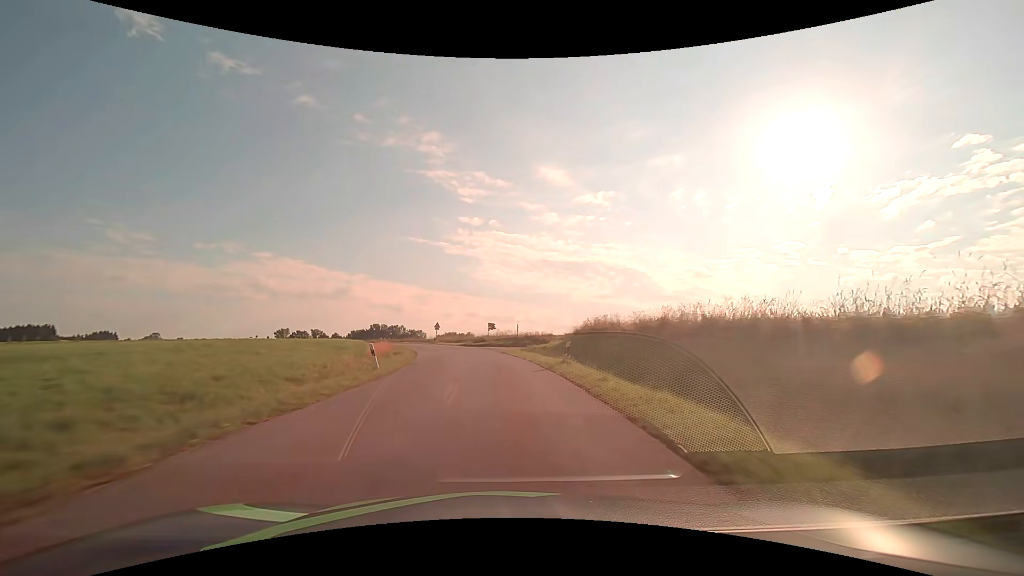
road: tertiary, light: Day
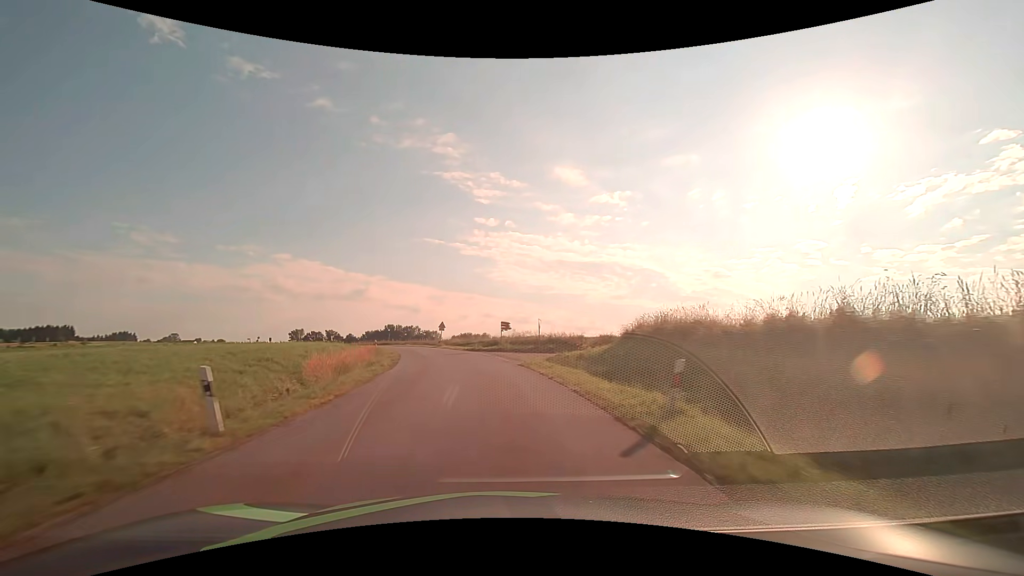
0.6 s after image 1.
(-0.1, +10.9) m; -1°
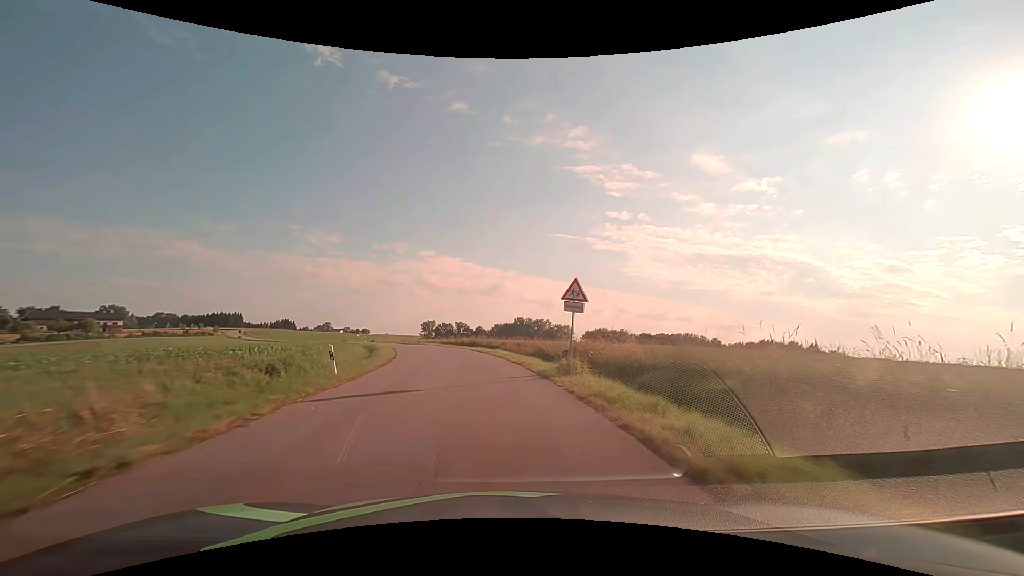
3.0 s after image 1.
(-5.3, +43.0) m; -15°
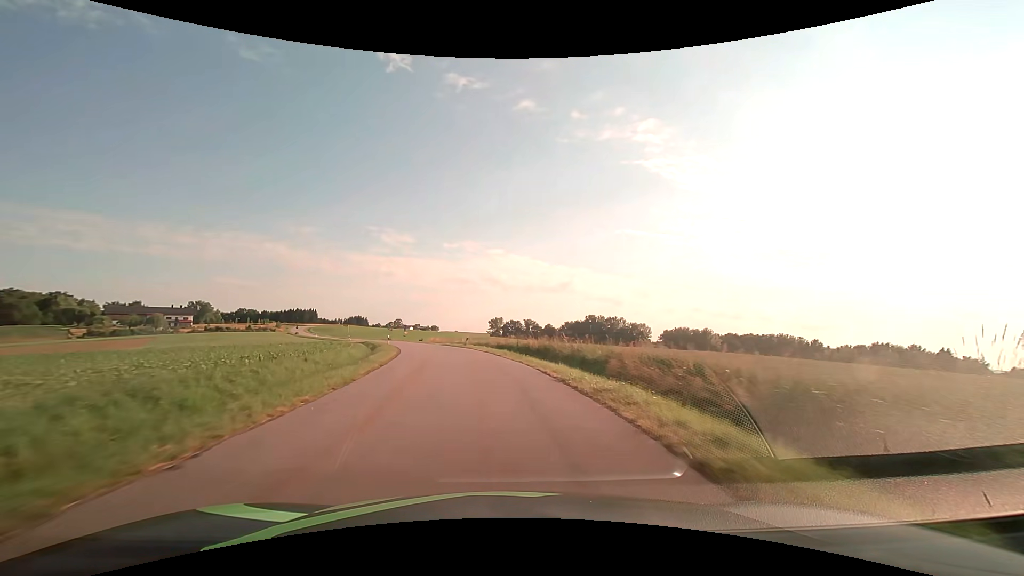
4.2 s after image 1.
(-1.6, +21.7) m; -8°
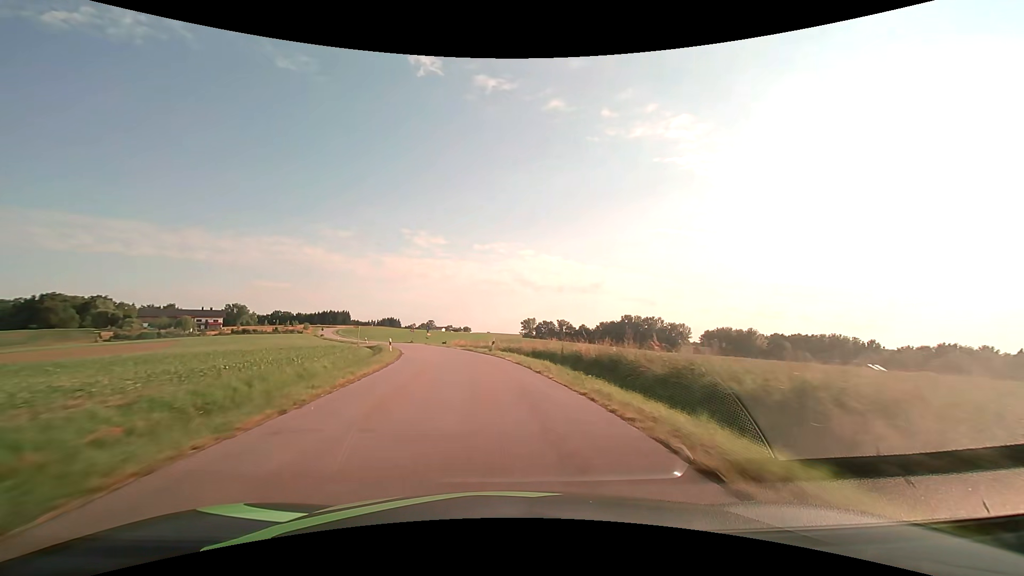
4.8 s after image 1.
(-0.3, +10.9) m; -3°
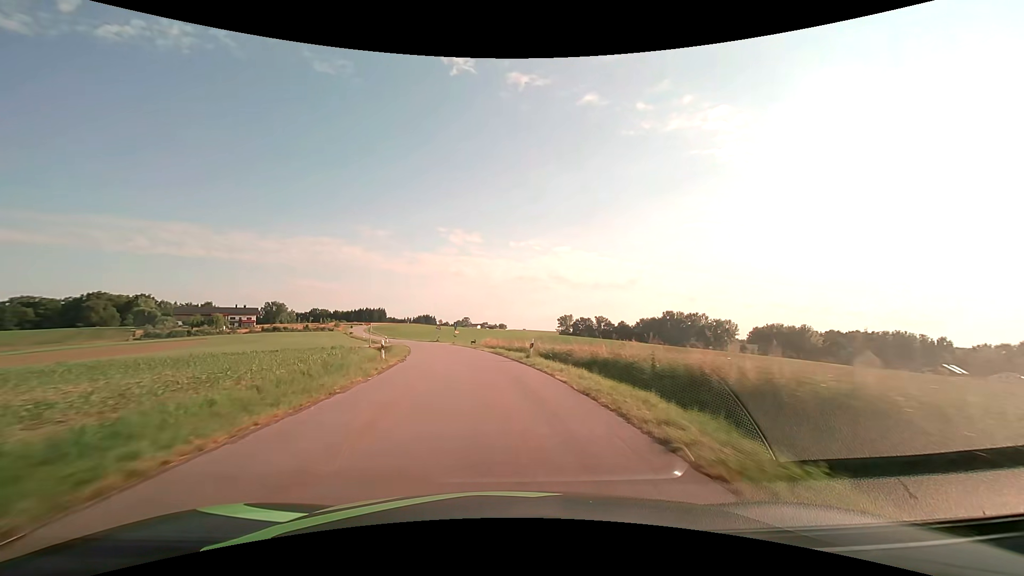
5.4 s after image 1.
(-0.4, +10.9) m; -4°
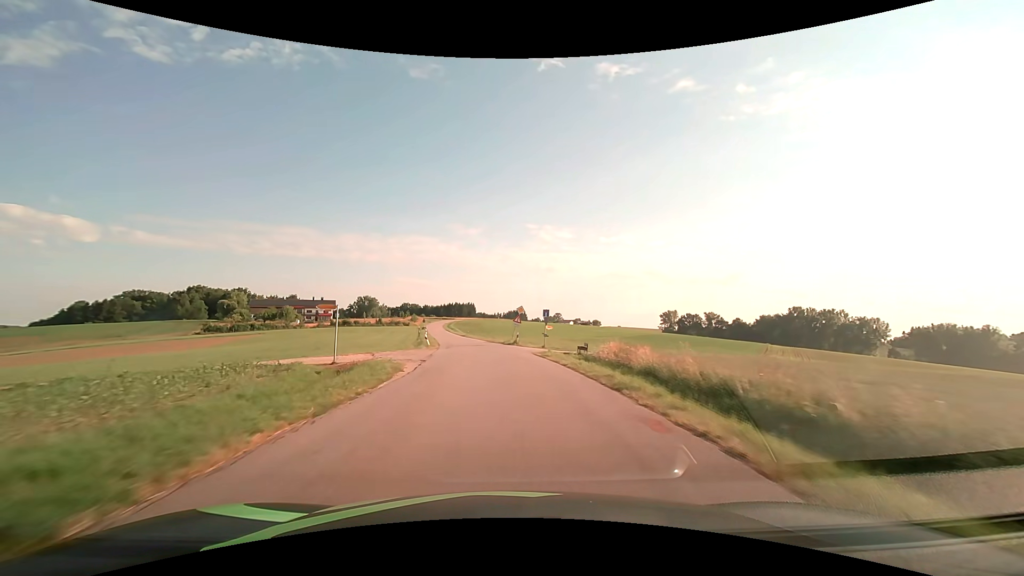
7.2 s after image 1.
(-3.4, +32.6) m; -11°
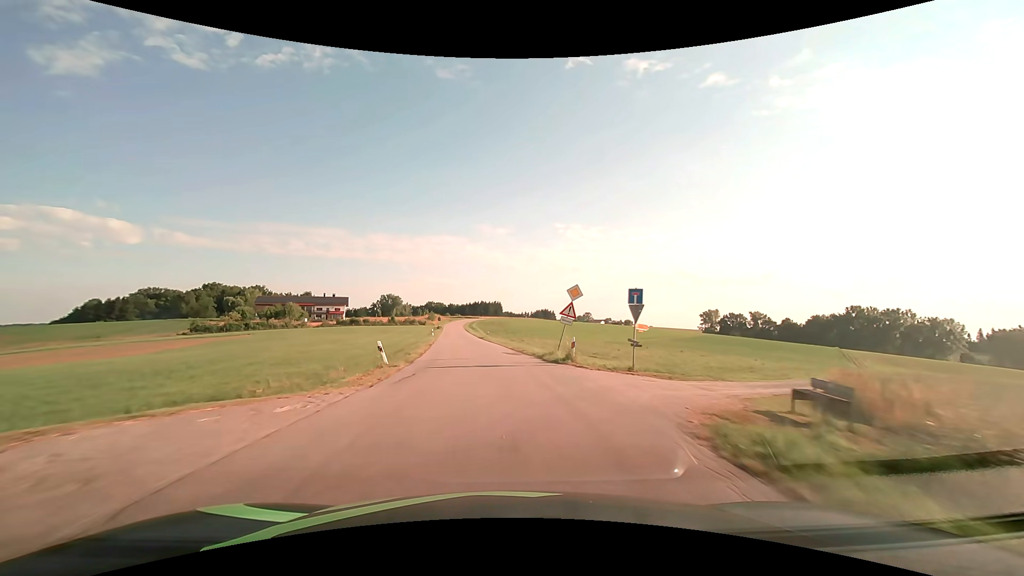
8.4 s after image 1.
(-0.8, +21.9) m; -3°
(0, +10) (-1, +20) (-1, +30) (-2, +40) (-3, +50) (-5, +60) (-6, +70) (-7, +80) (-8, +90) (-9, +99) m
